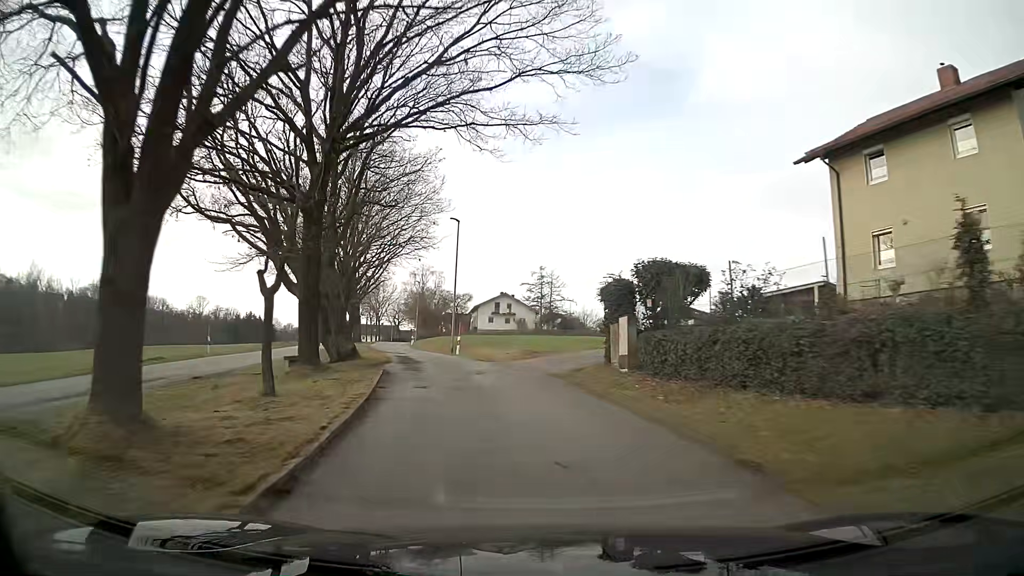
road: unclassified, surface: asphalt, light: Day
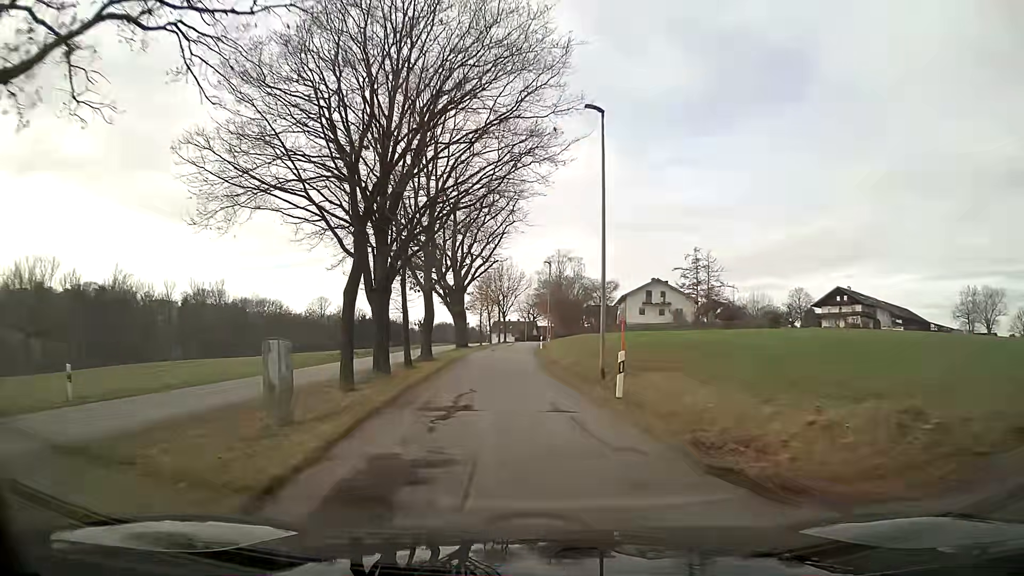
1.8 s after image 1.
(-2.4, +21.7) m; -12°
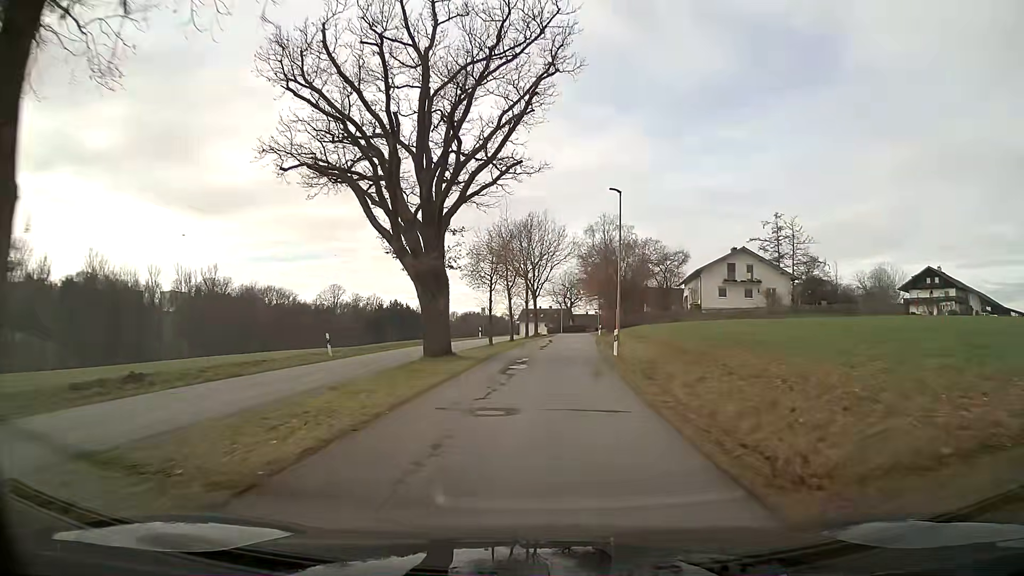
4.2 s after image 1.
(-0.8, +29.8) m; -1°
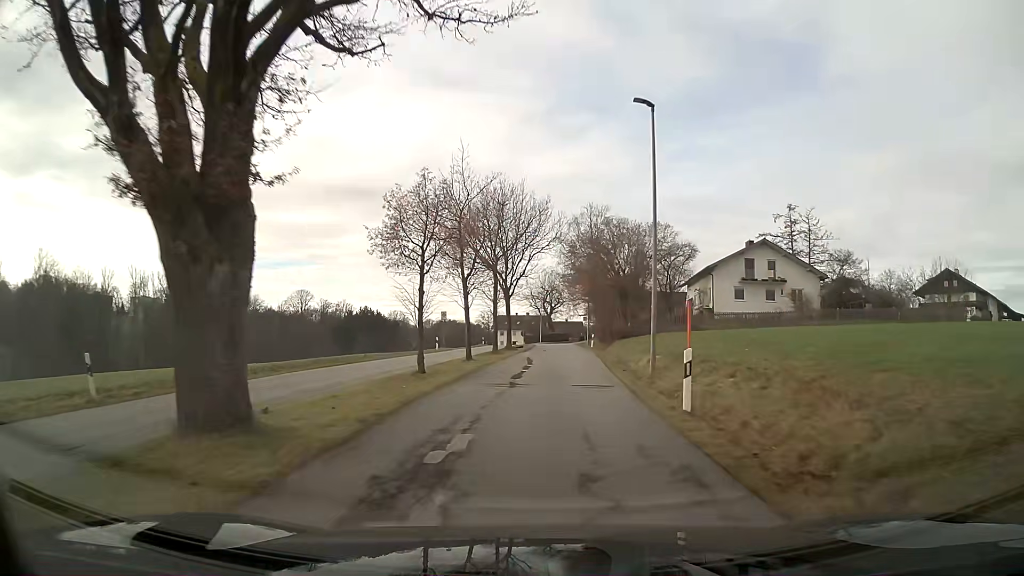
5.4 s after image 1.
(+0.1, +15.0) m; +1°
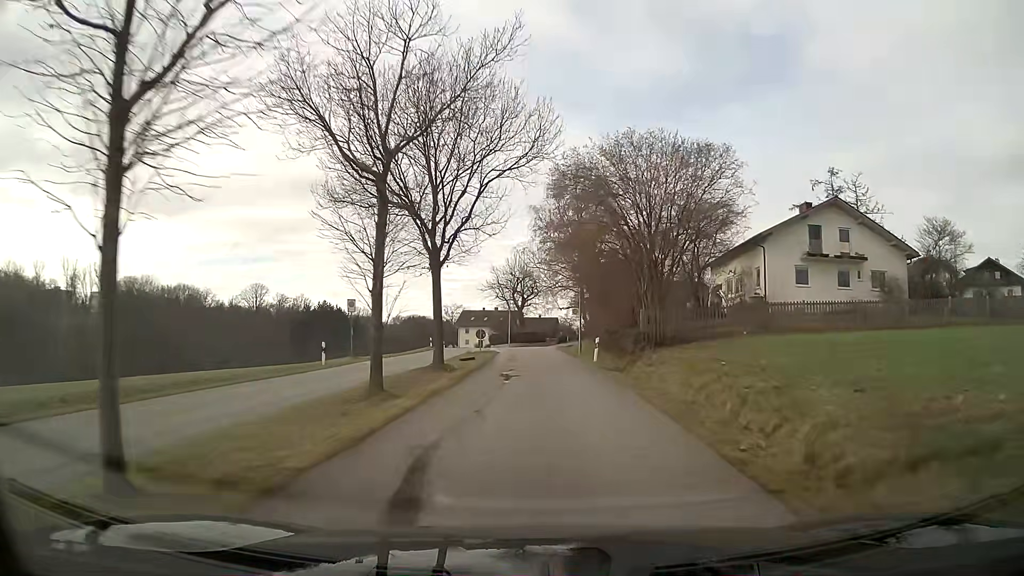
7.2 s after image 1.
(+0.7, +22.0) m; +3°
